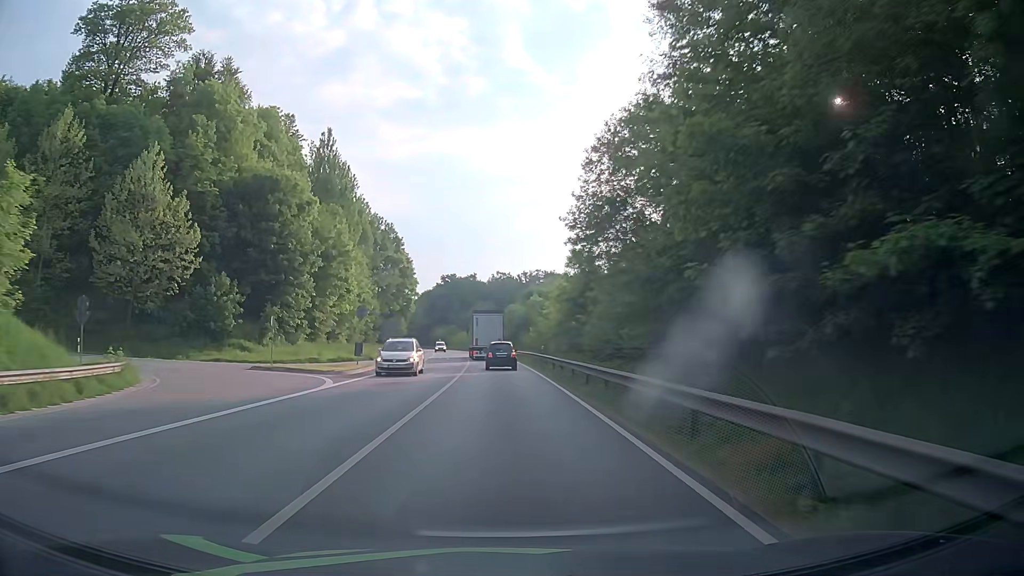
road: primary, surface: asphalt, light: Day
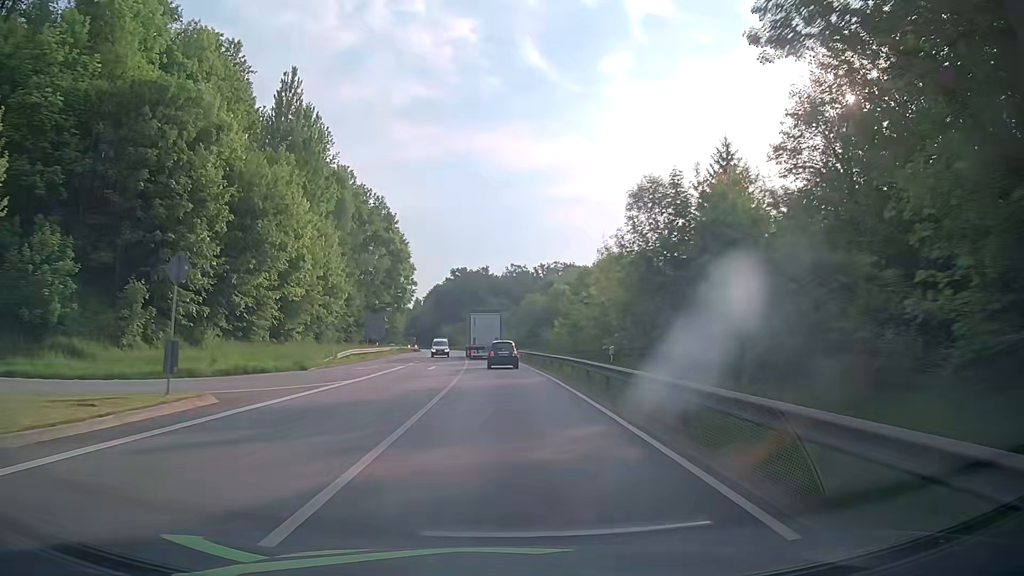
(-0.1, +22.8) m; -1°
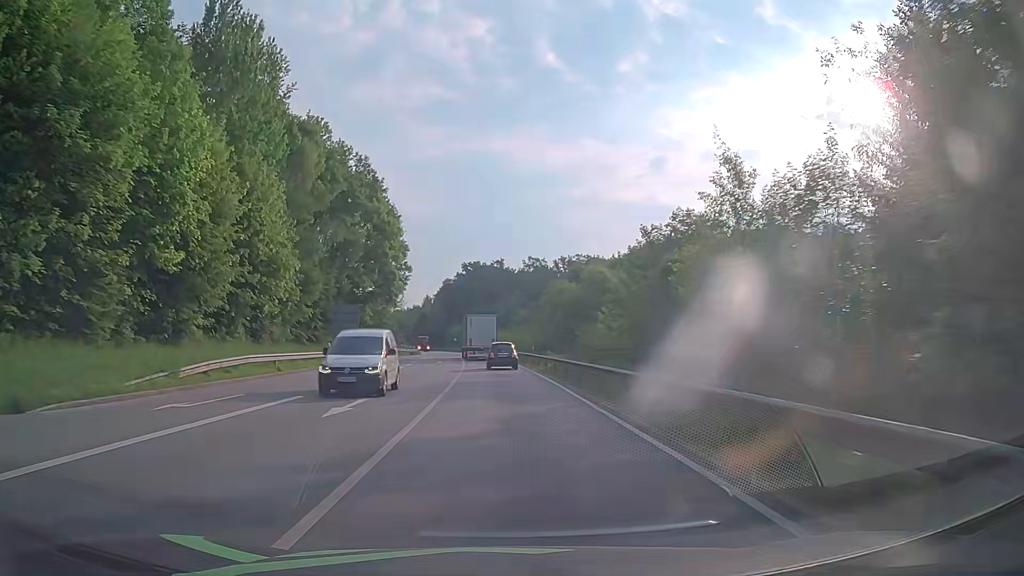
(-0.1, +22.9) m; 0°
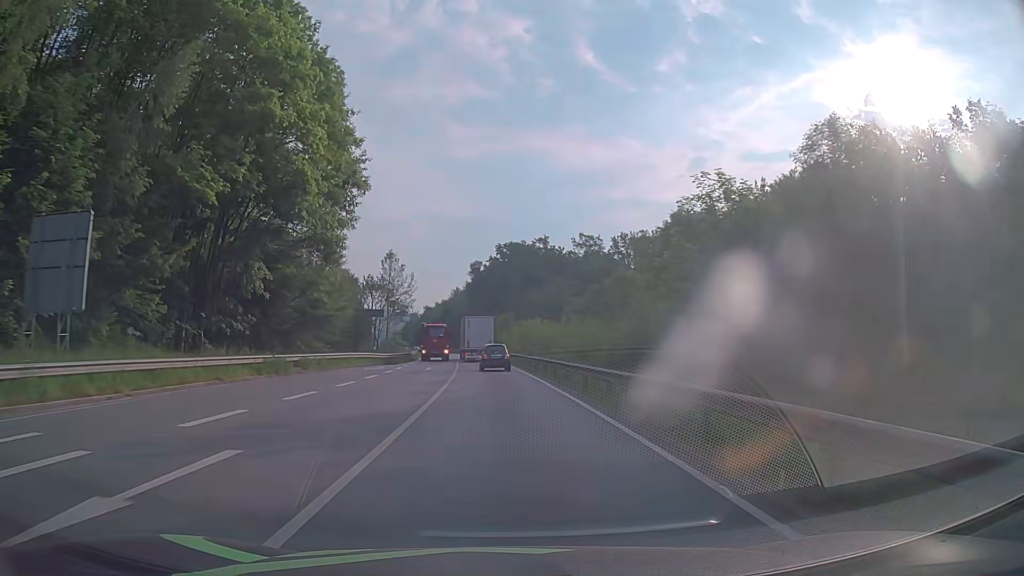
(-1.6, +46.3) m; -4°
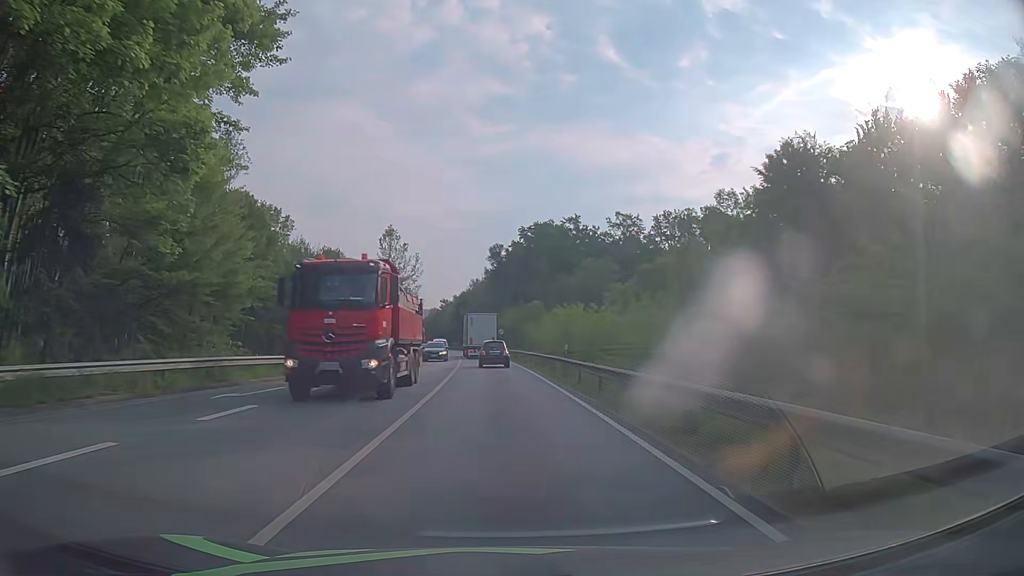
(-0.3, +23.4) m; -2°
(0, +10) (0, +20) (-1, +30) (-1, +40) (-2, +50) (-2, +60) (-3, +70) (-4, +80) (-5, +90) (-6, +100) m
